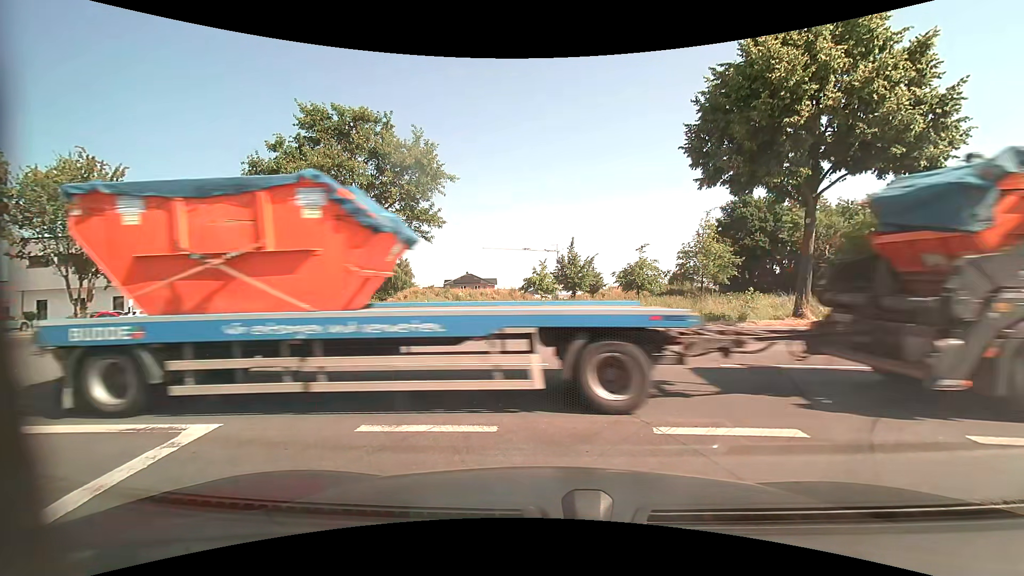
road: residential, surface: asphalt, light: Day
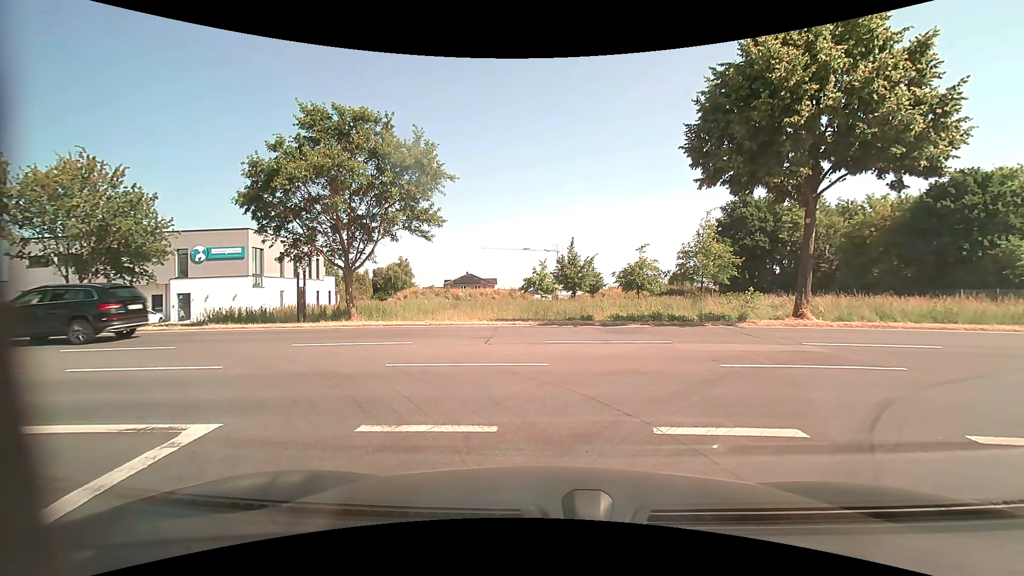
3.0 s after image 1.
(0.0, 0.0) m; 0°
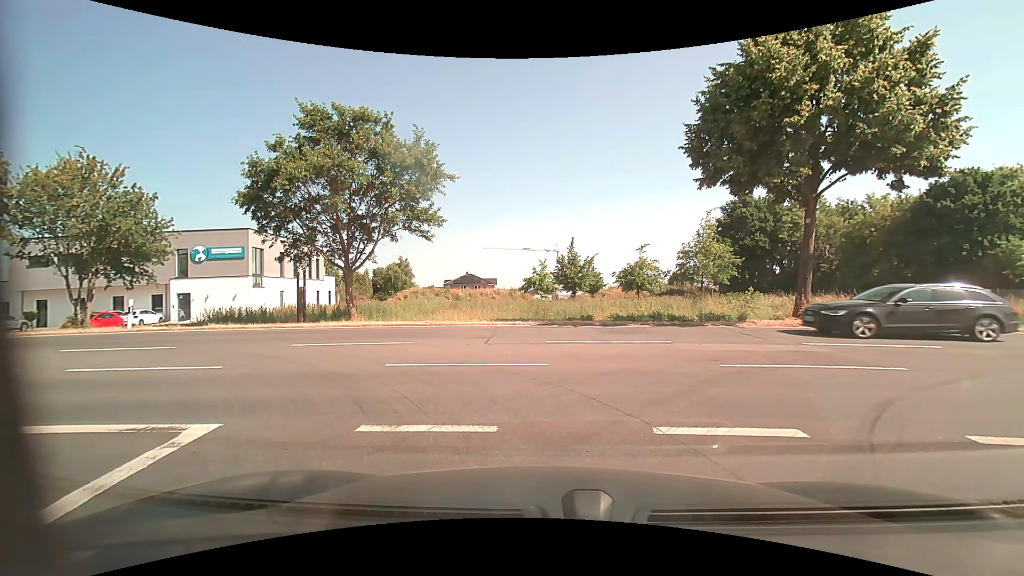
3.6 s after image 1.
(0.0, 0.0) m; 0°
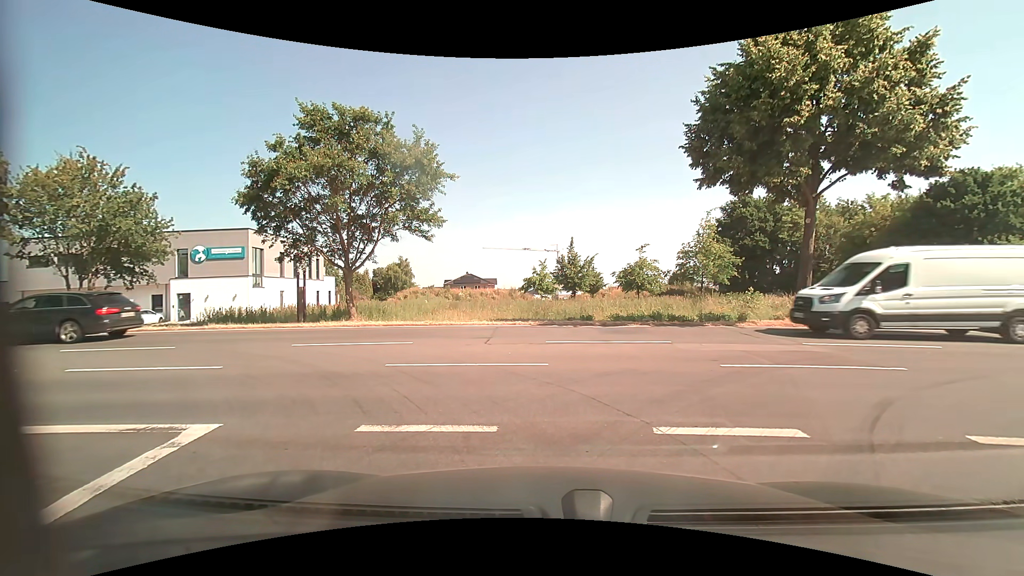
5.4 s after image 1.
(0.0, 0.0) m; 0°
